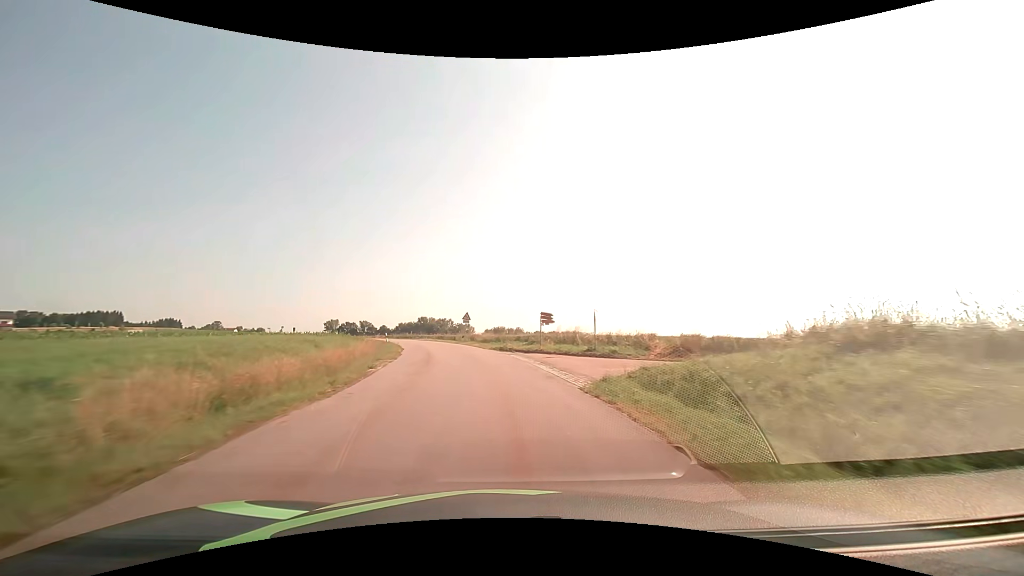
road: tertiary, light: Day
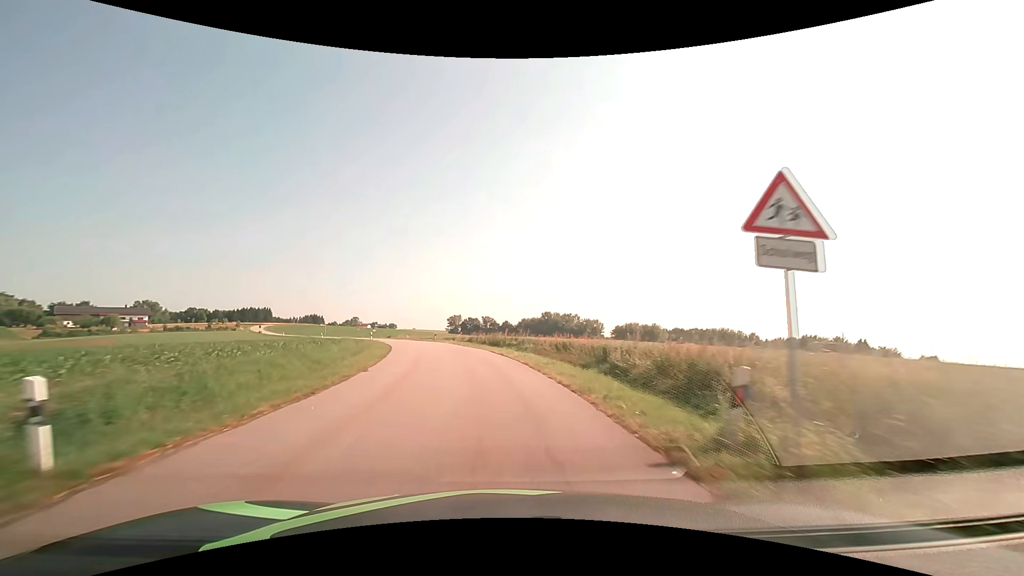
(-5.0, +42.5) m; -14°
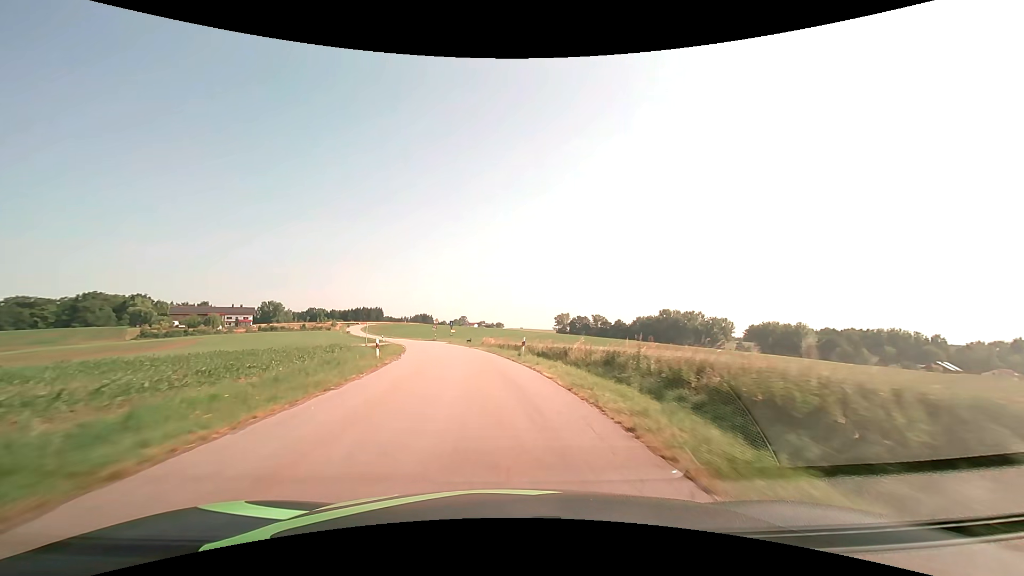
(-3.4, +32.1) m; -12°
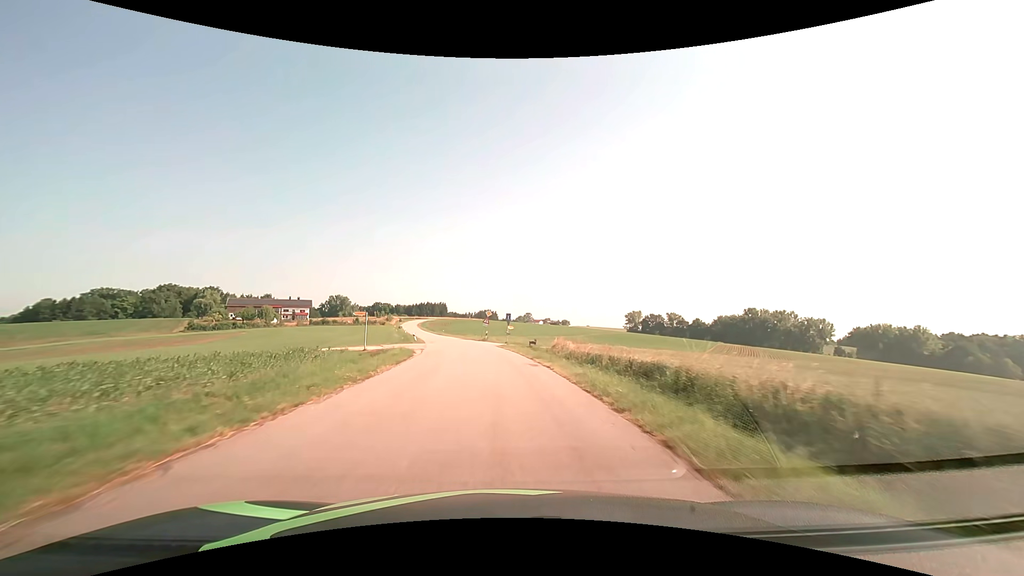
(-1.6, +21.6) m; -8°
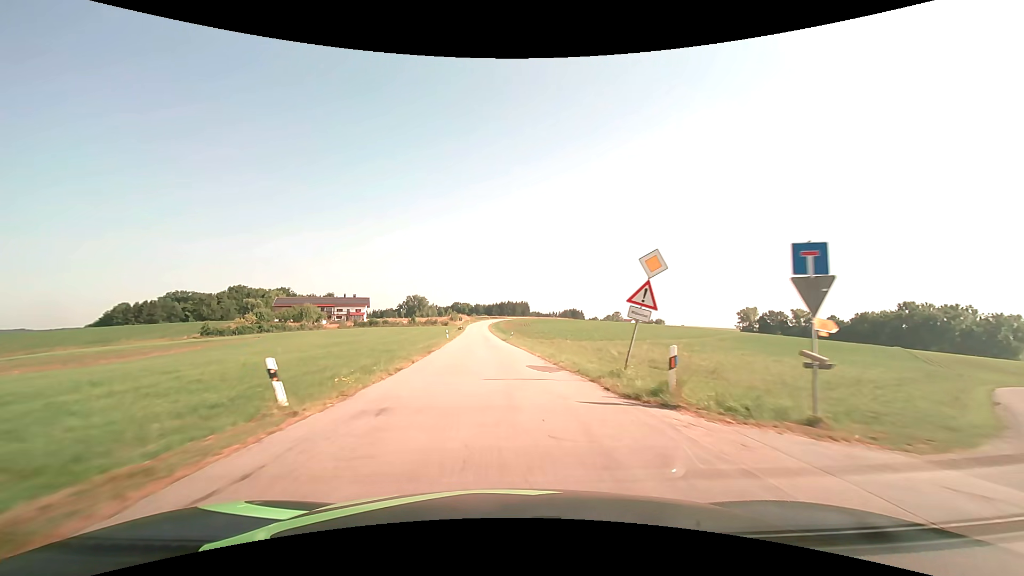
(-3.7, +43.4) m; -10°
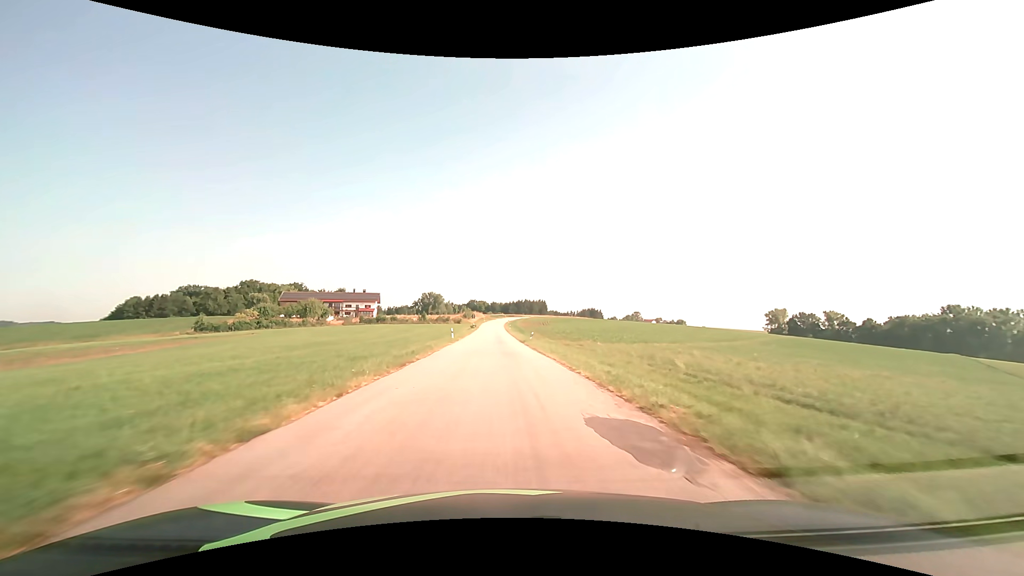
(-0.2, +10.9) m; -2°
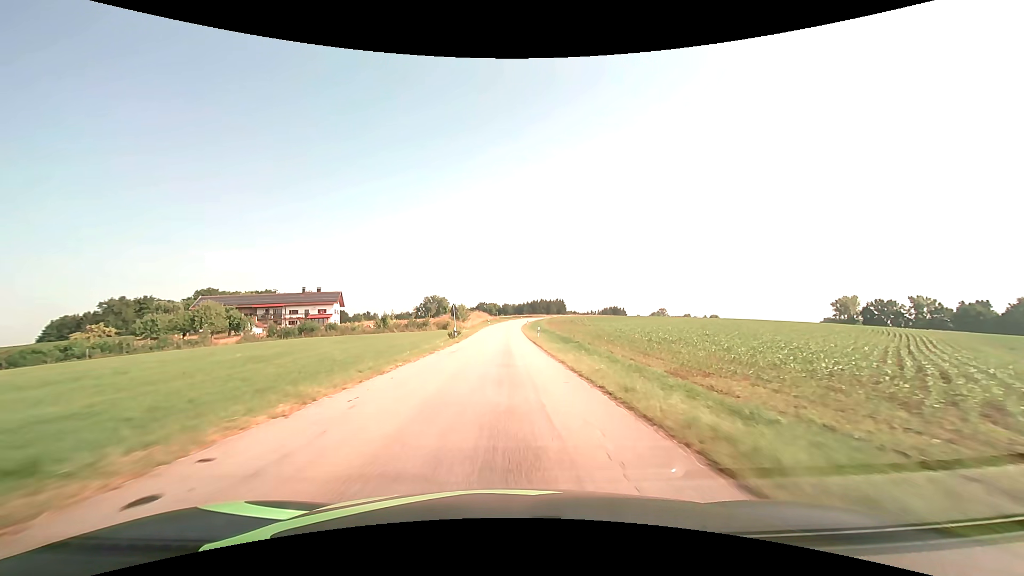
(-0.8, +54.2) m; -1°
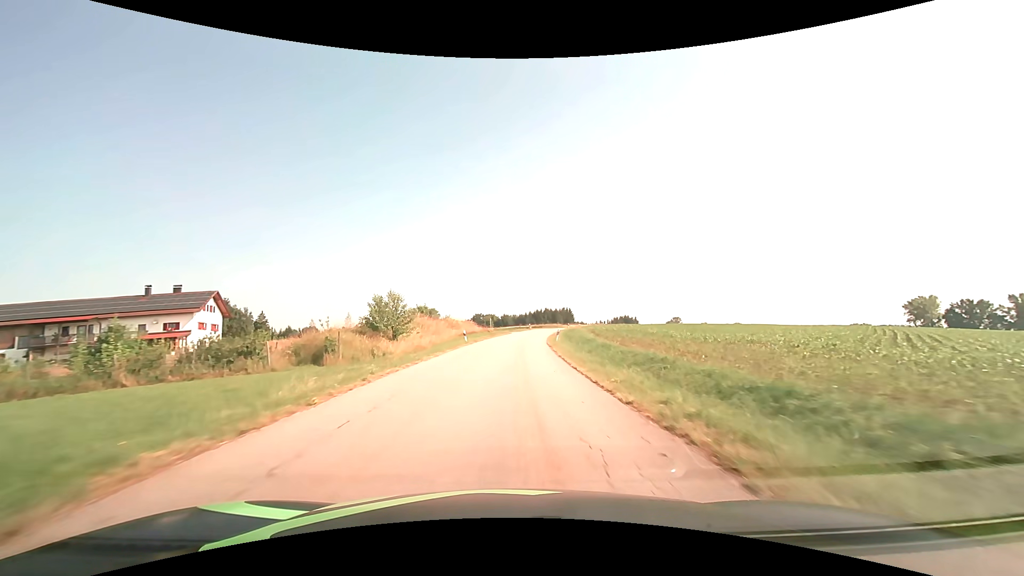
(-0.4, +53.5) m; 0°
(0, +10) (0, +20) (+1, +30) (+1, +40) (+2, +50) (+3, +60) (+5, +70) (+6, +80) (+8, +89) (+10, +99) m
